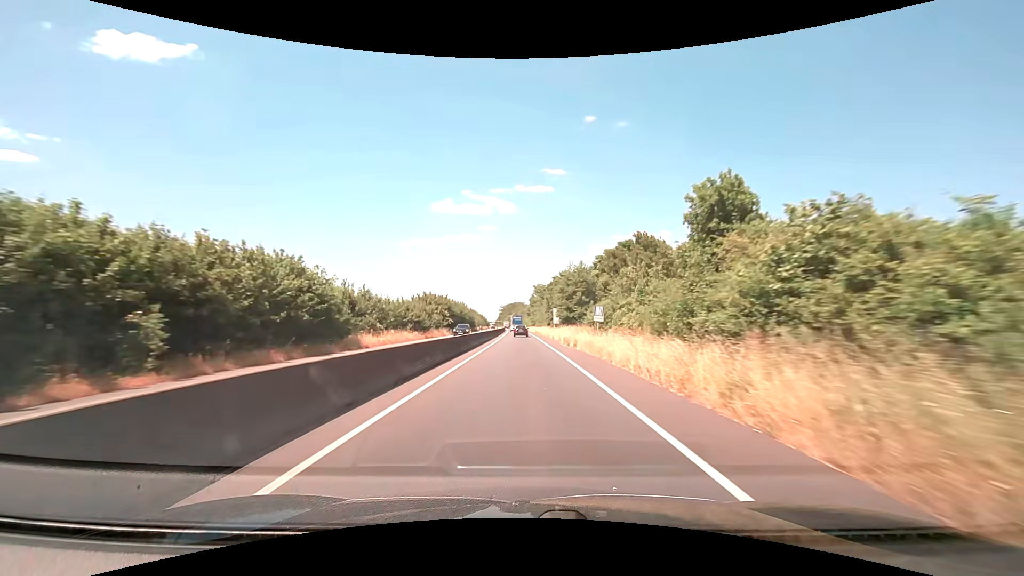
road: trunk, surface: asphalt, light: Day
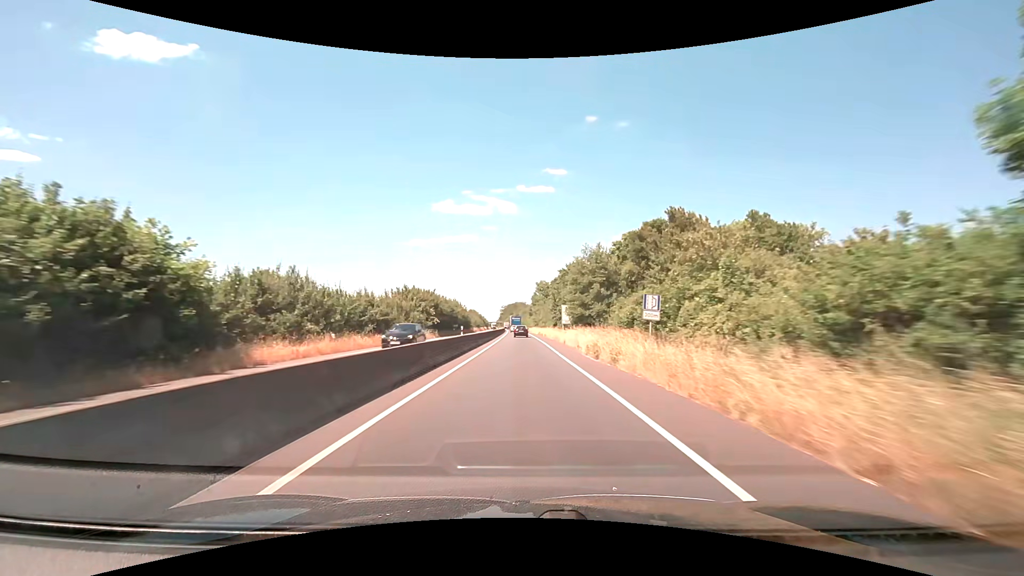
(-0.1, +12.5) m; 0°
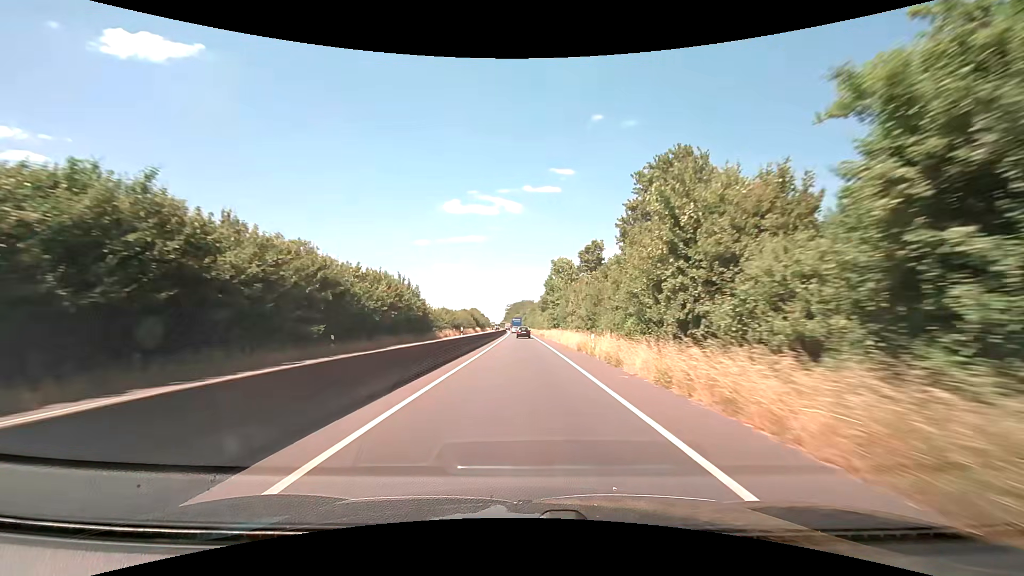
(-0.3, +50.9) m; -1°
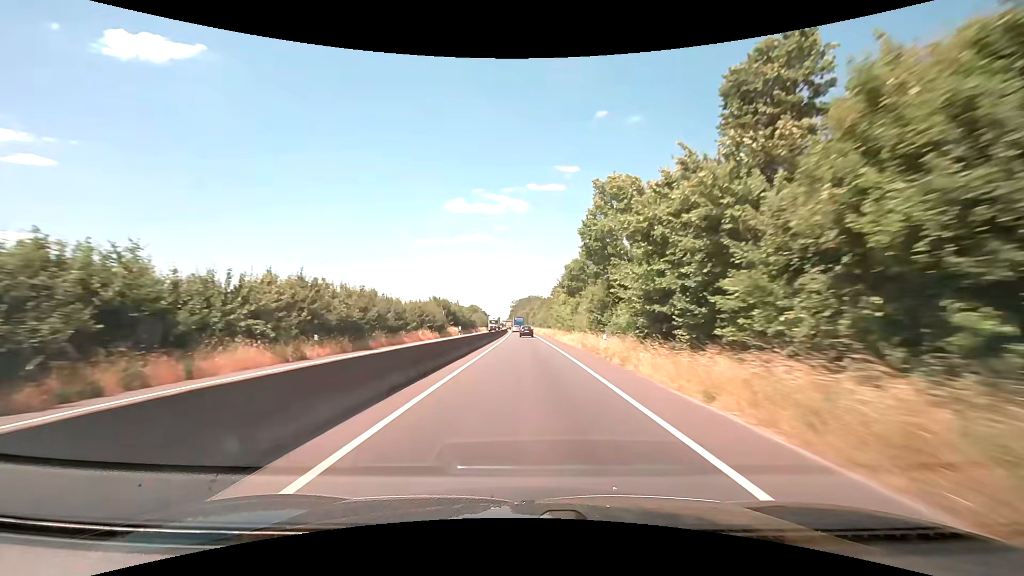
(-0.6, +52.2) m; -1°
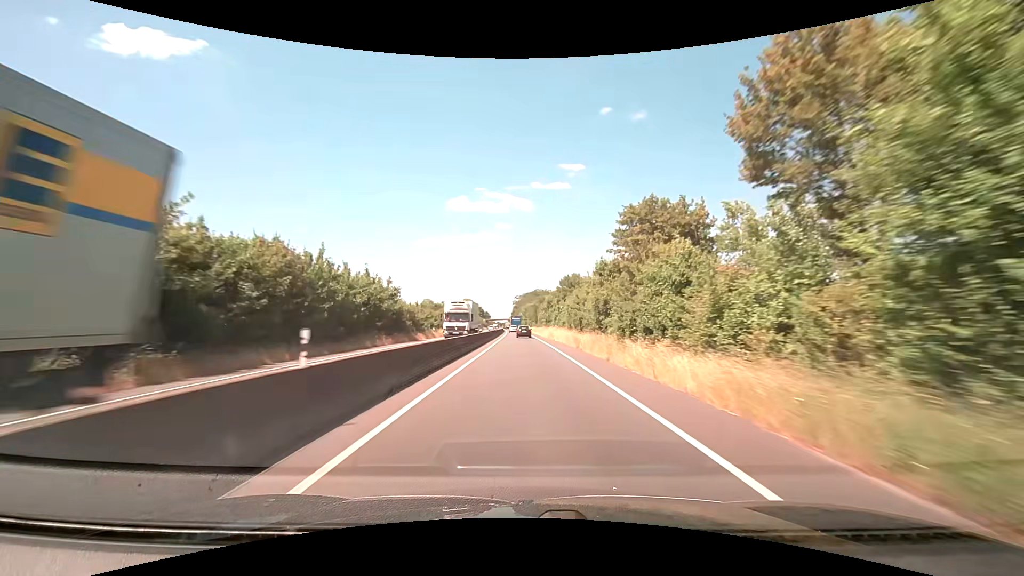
(-0.4, +68.0) m; -1°
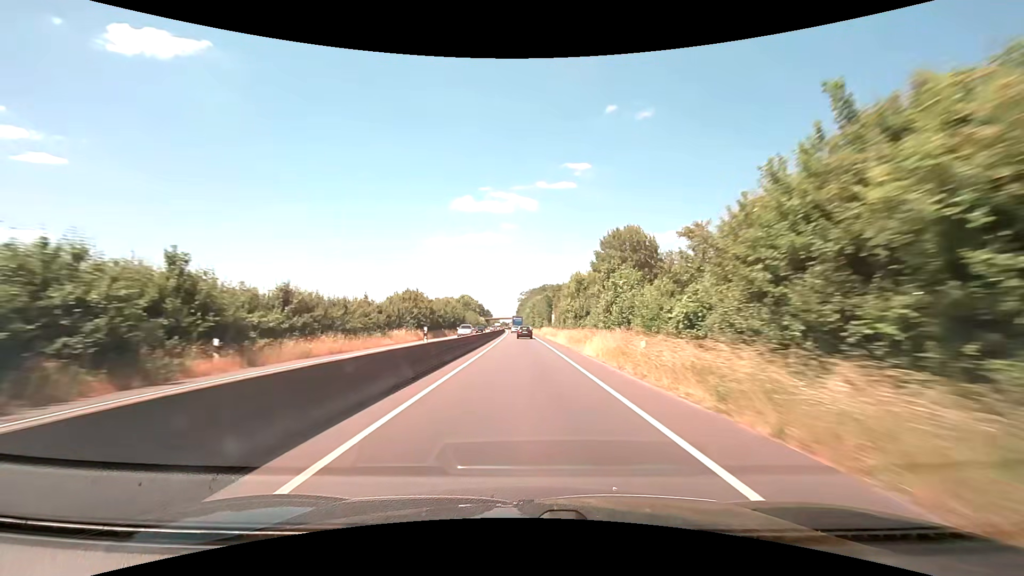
(-0.2, +41.9) m; 0°
